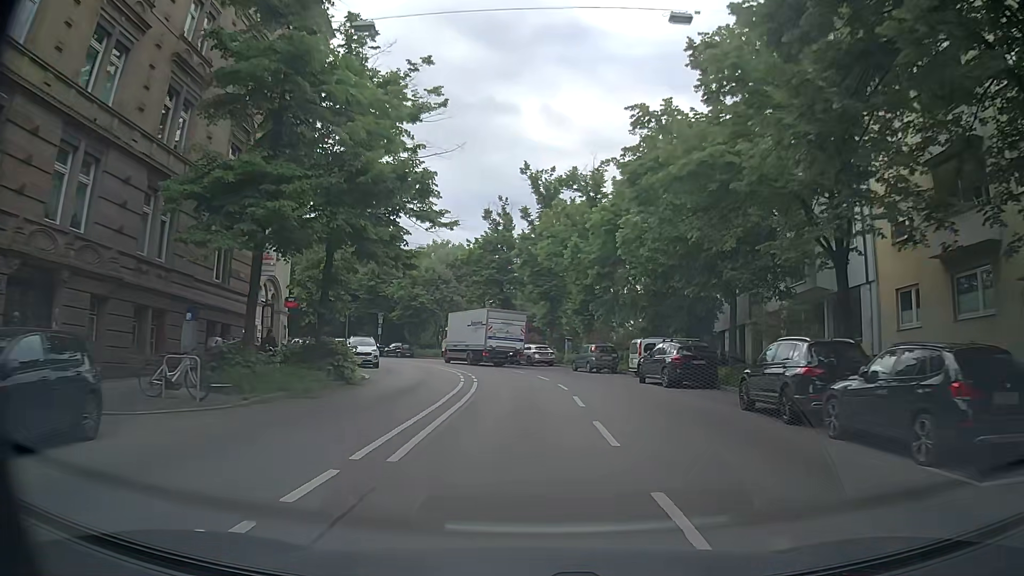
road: secondary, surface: asphalt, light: Day
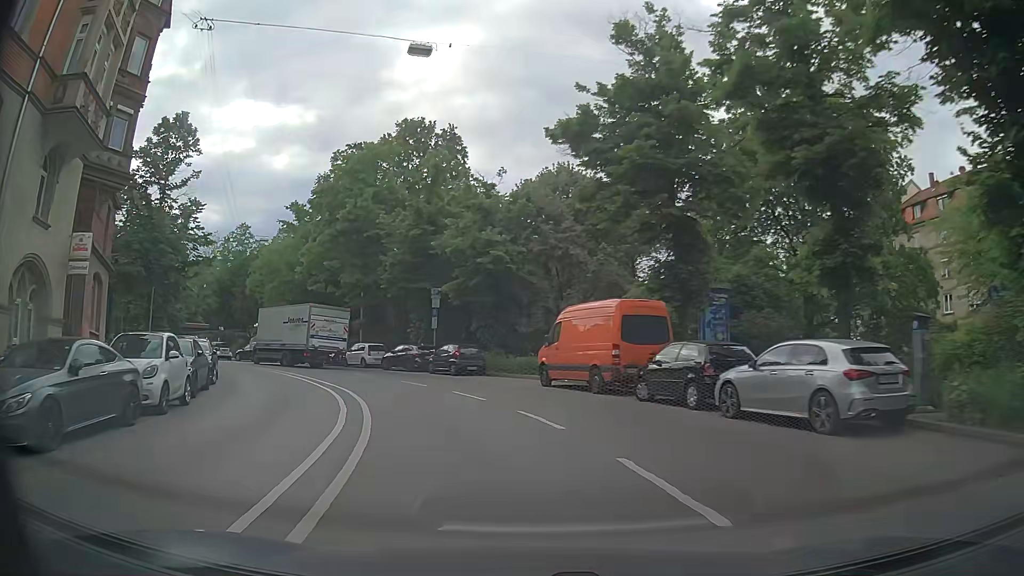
(-1.0, +34.7) m; -11°
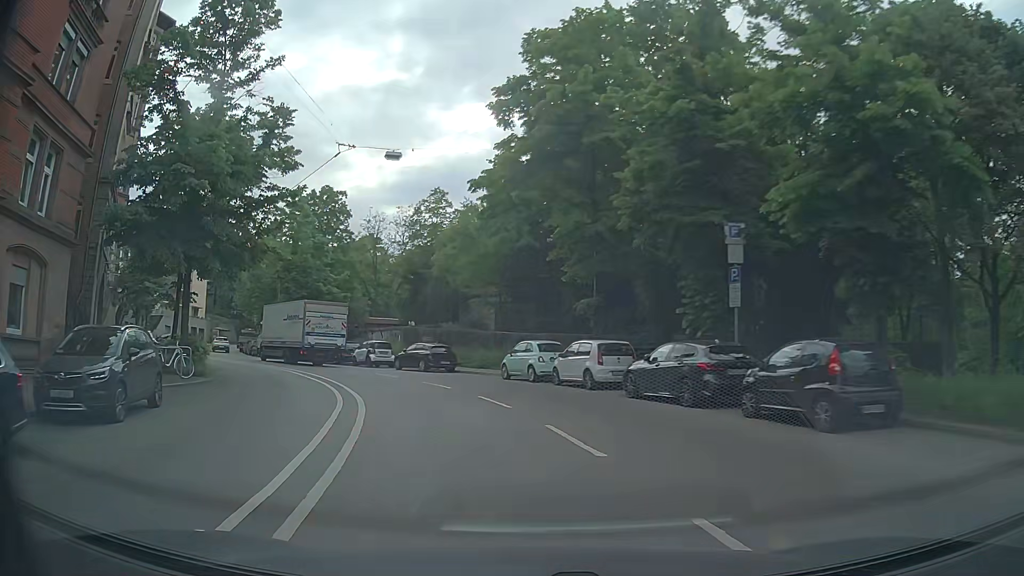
(-3.8, +19.8) m; -22°
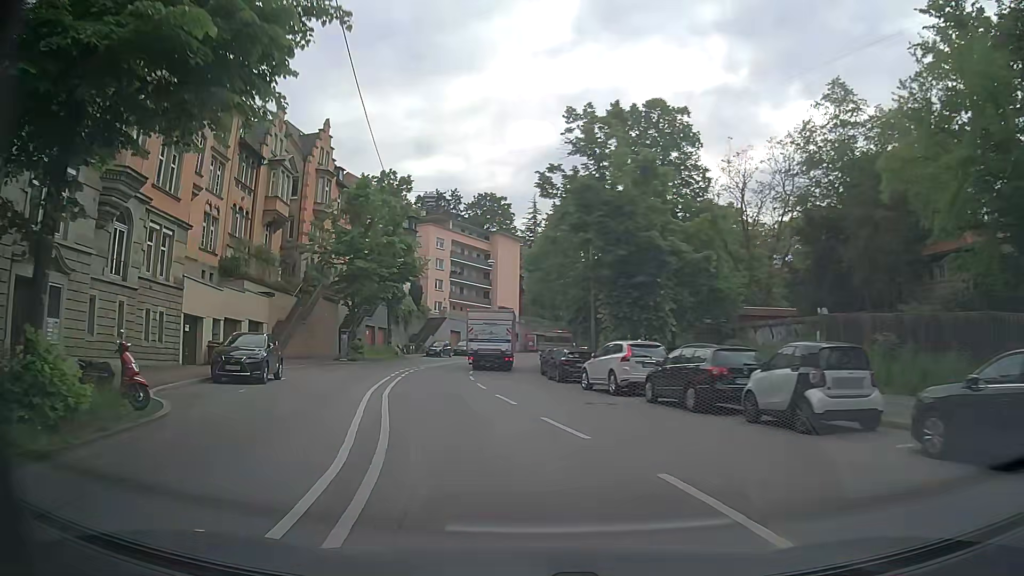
(-6.8, +26.2) m; -29°
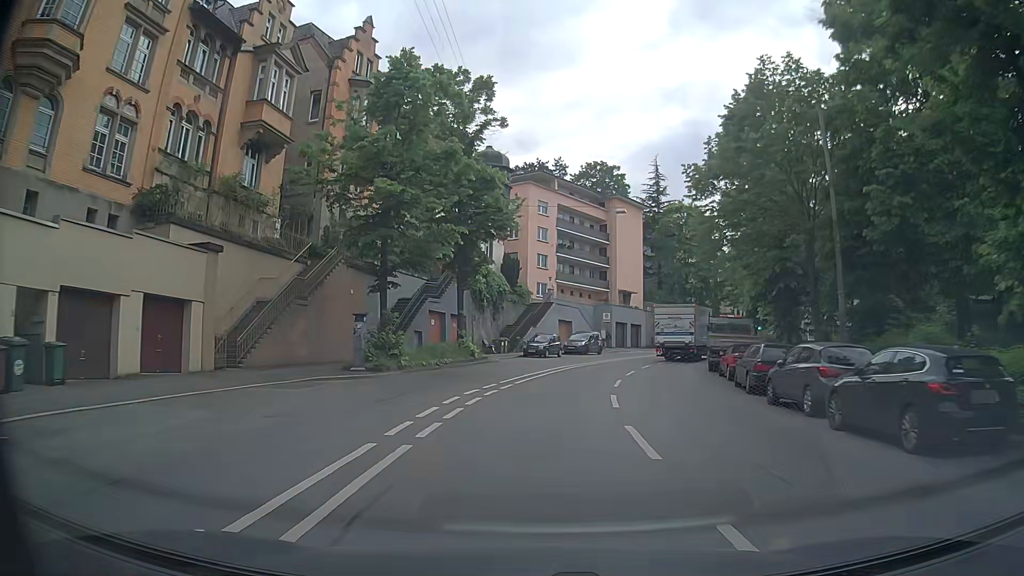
(-2.6, +20.0) m; -10°
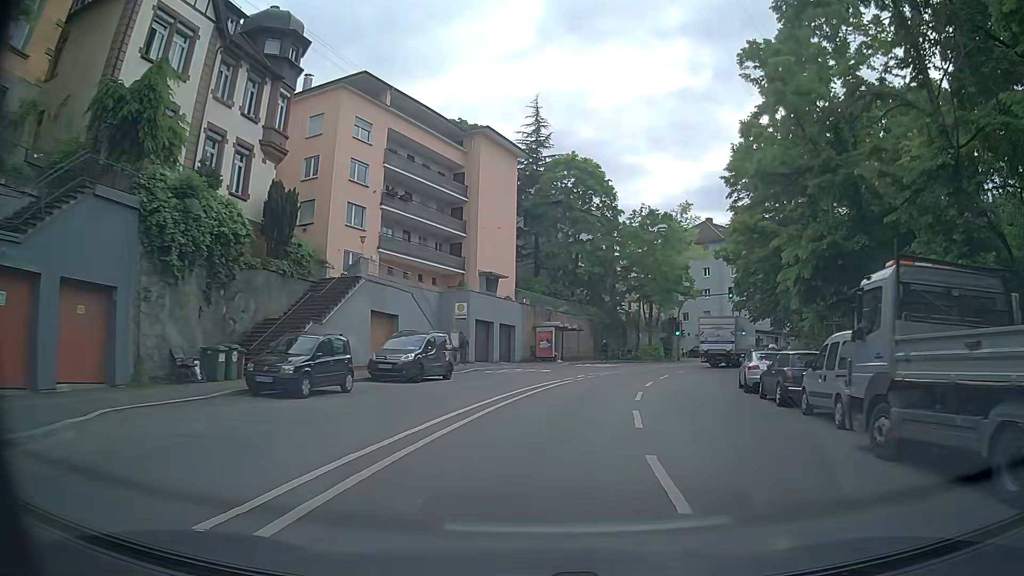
(+2.3, +26.8) m; +12°
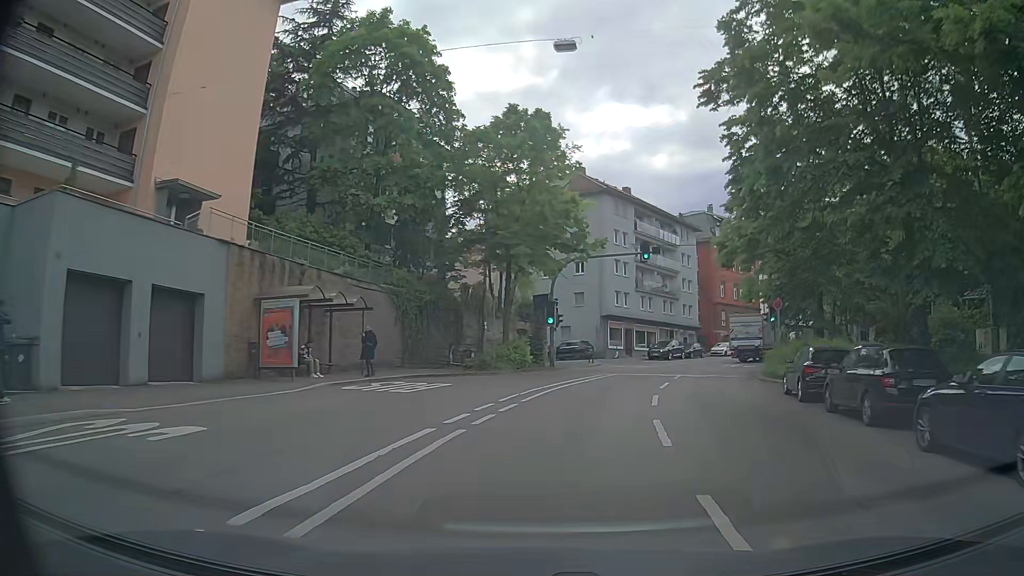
(+3.4, +26.7) m; +14°
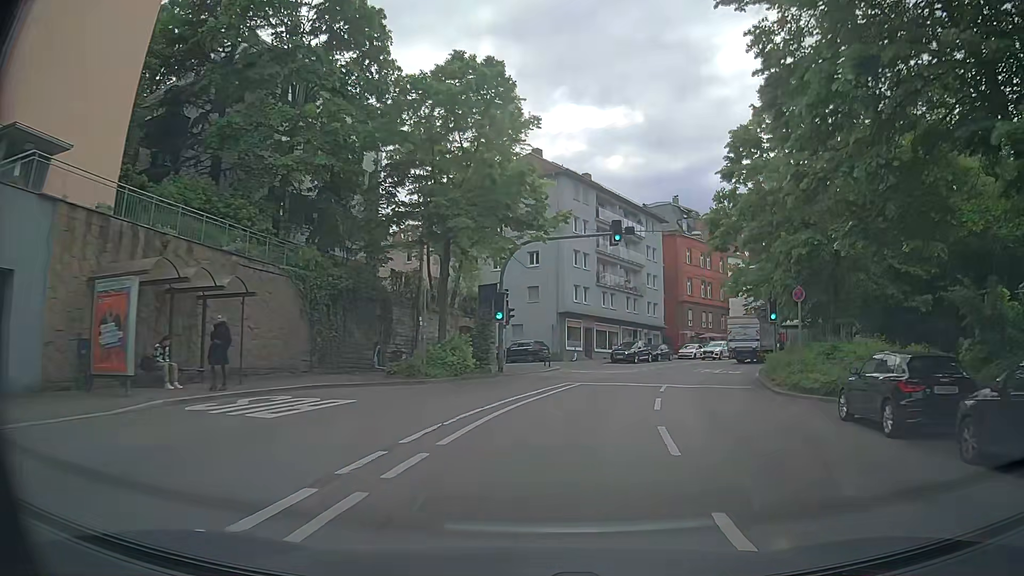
(+0.2, +6.8) m; +3°
(+1, +10) (+2, +20) (+5, +29) (+8, +39) (+13, +48) (+19, +56) (+26, +63) (+33, +70) (+40, +77) (+49, +83) m
